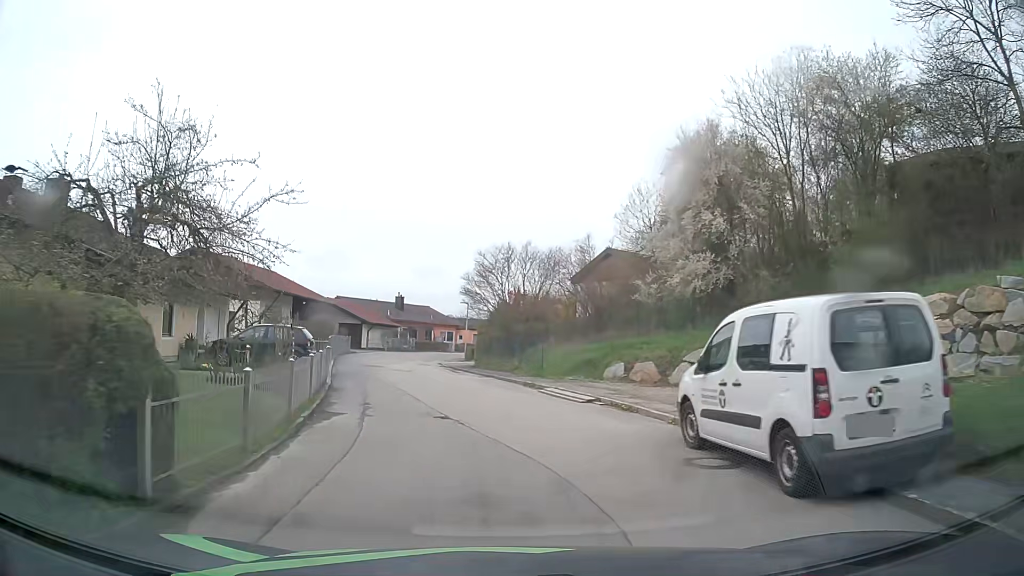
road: residential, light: Day
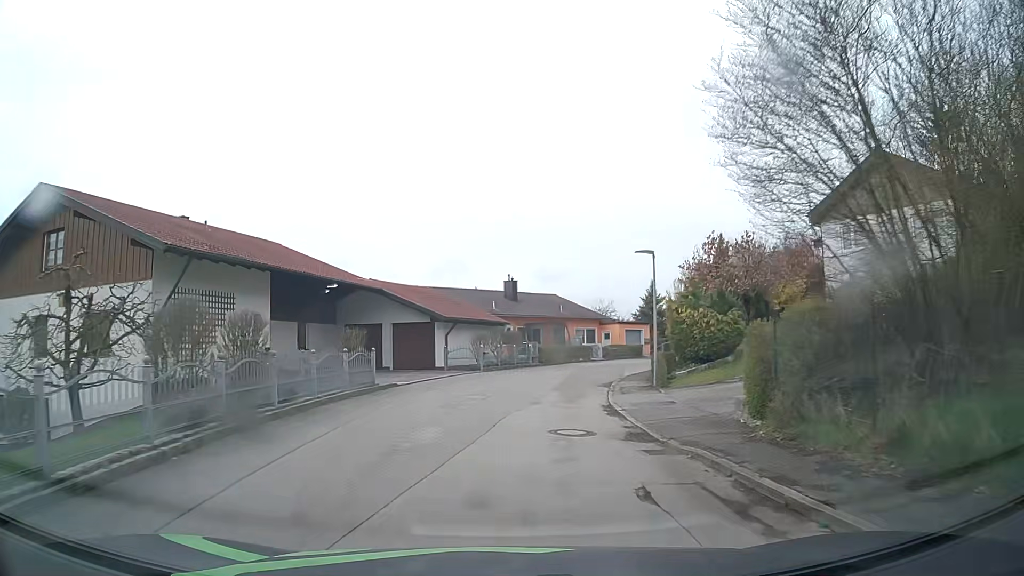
(-3.2, +27.5) m; -10°
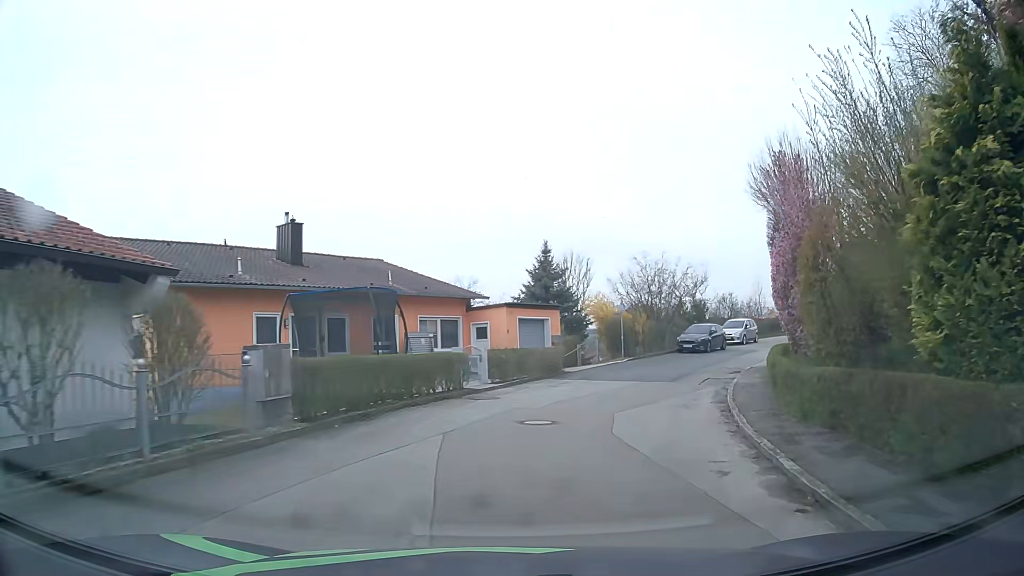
(+1.7, +26.9) m; +13°
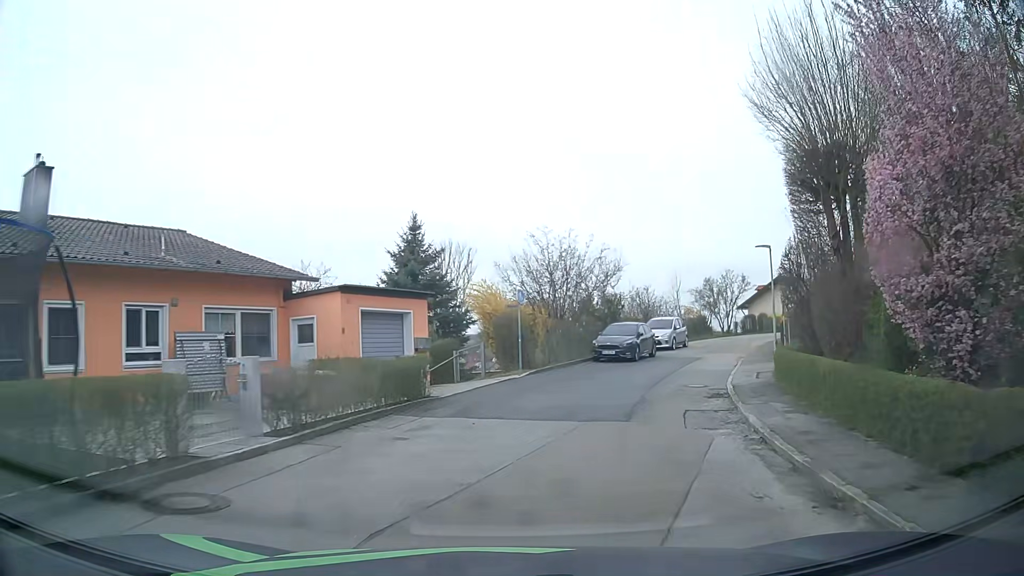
(+0.8, +9.9) m; +10°
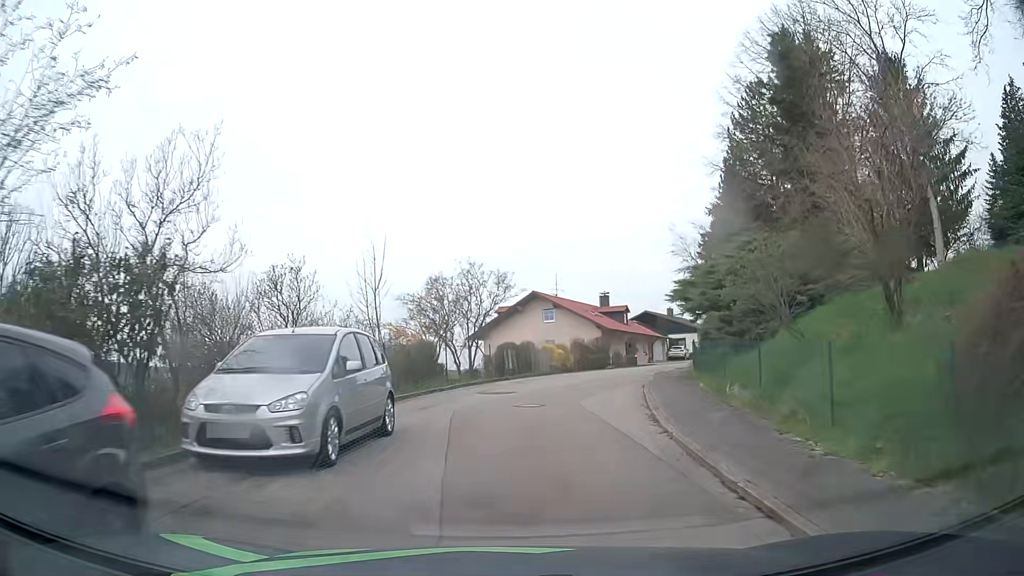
(+5.9, +25.0) m; +25°
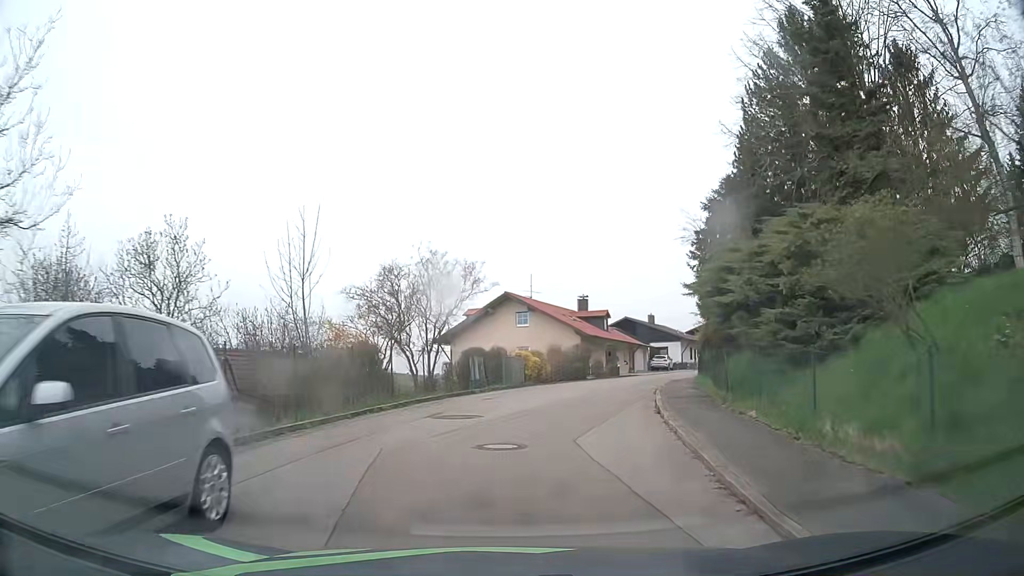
(0.0, +5.4) m; +2°
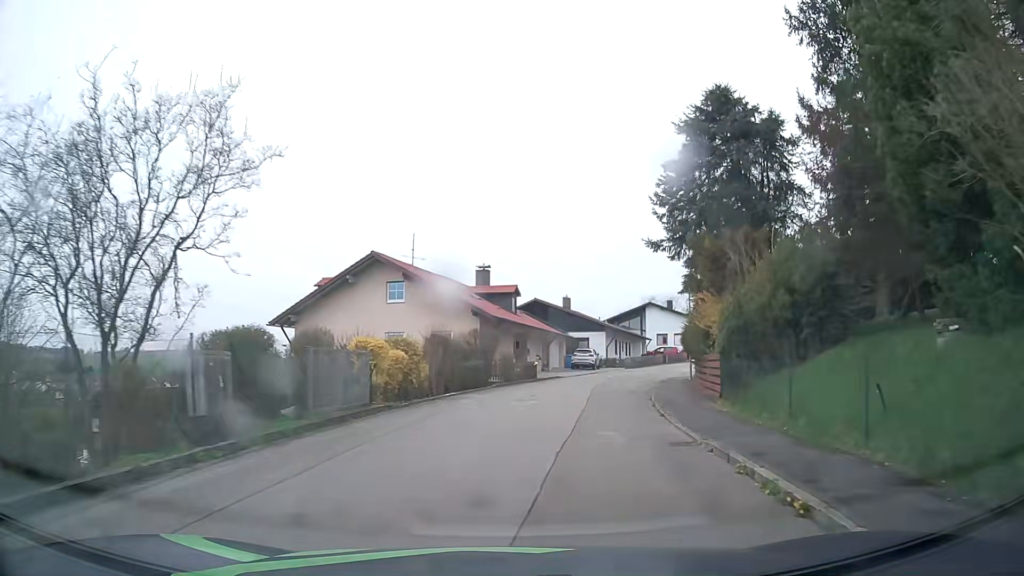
(+1.2, +16.3) m; +8°
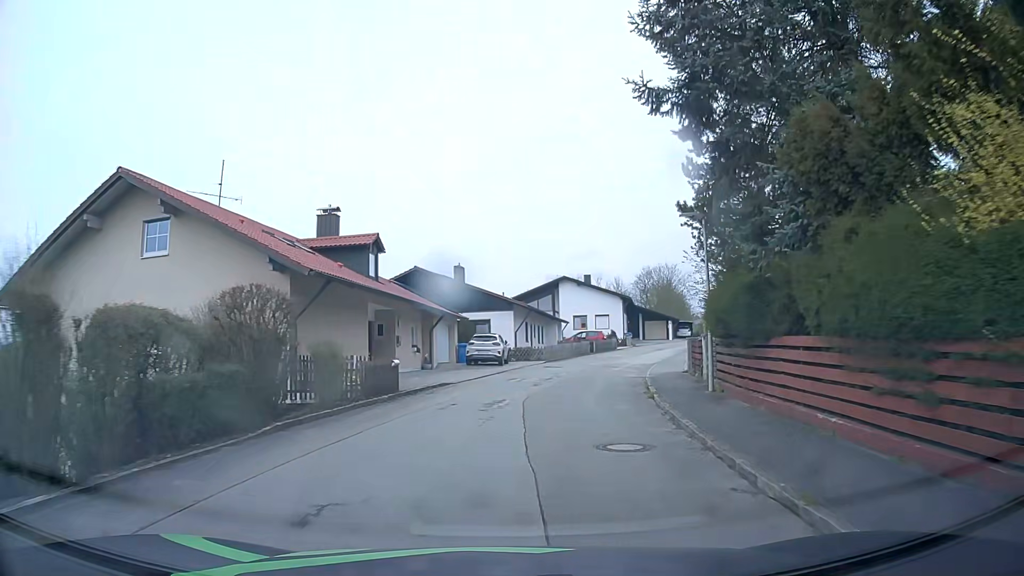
(+1.5, +16.4) m; +9°
(+1, +10) (+2, +20) (+4, +30) (+7, +39) (+11, +49) (+15, +58) (+19, +66) (+25, +75) (+31, +83) (+39, +89) m
